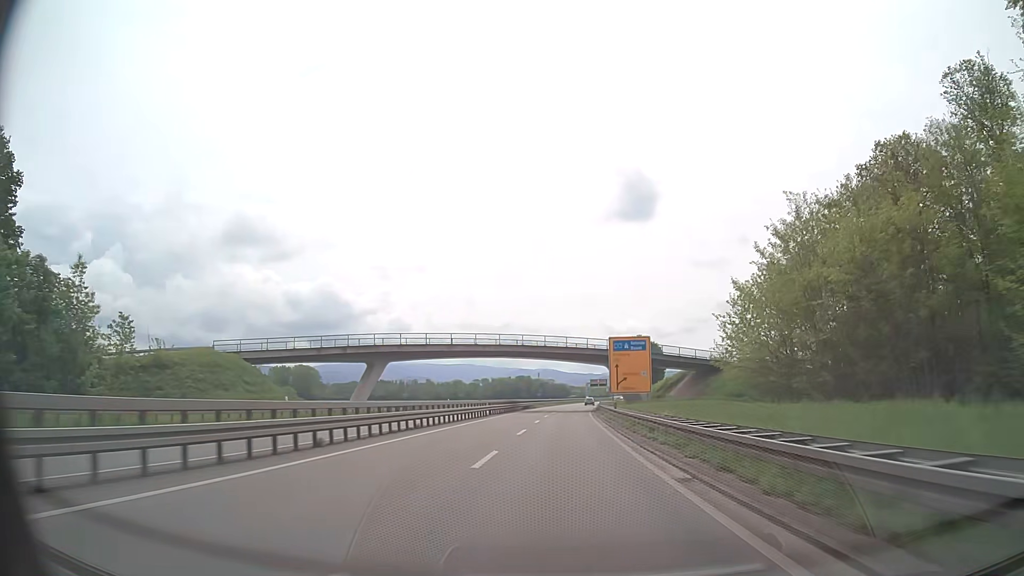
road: trunk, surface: asphalt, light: Day
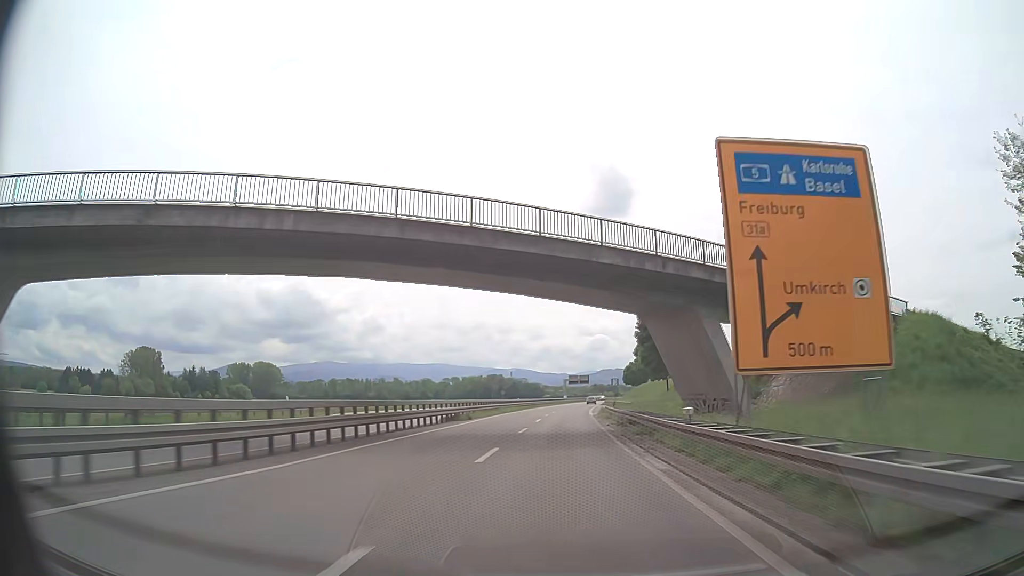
(+1.0, +46.9) m; +2°
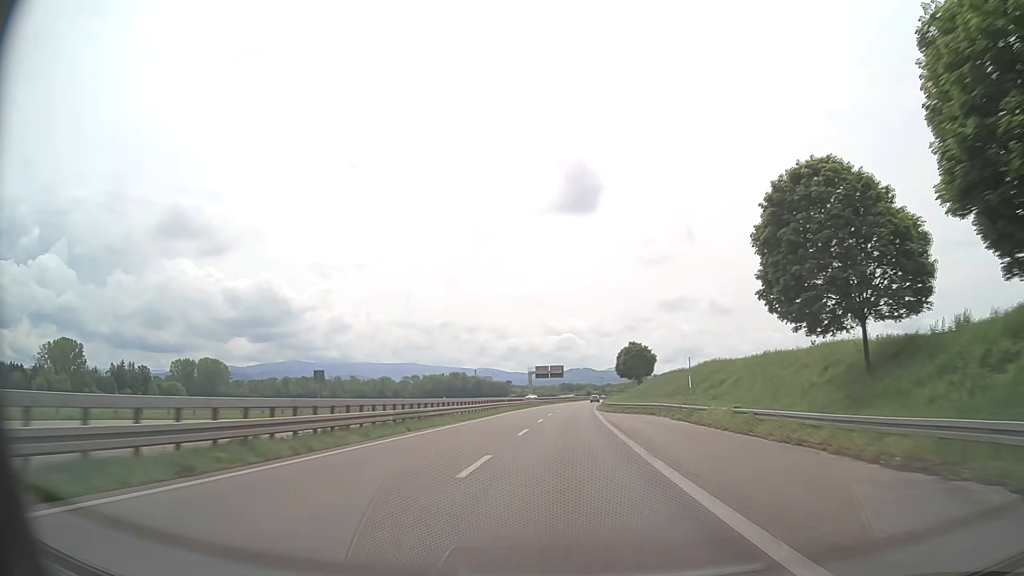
(+1.6, +62.5) m; +2°
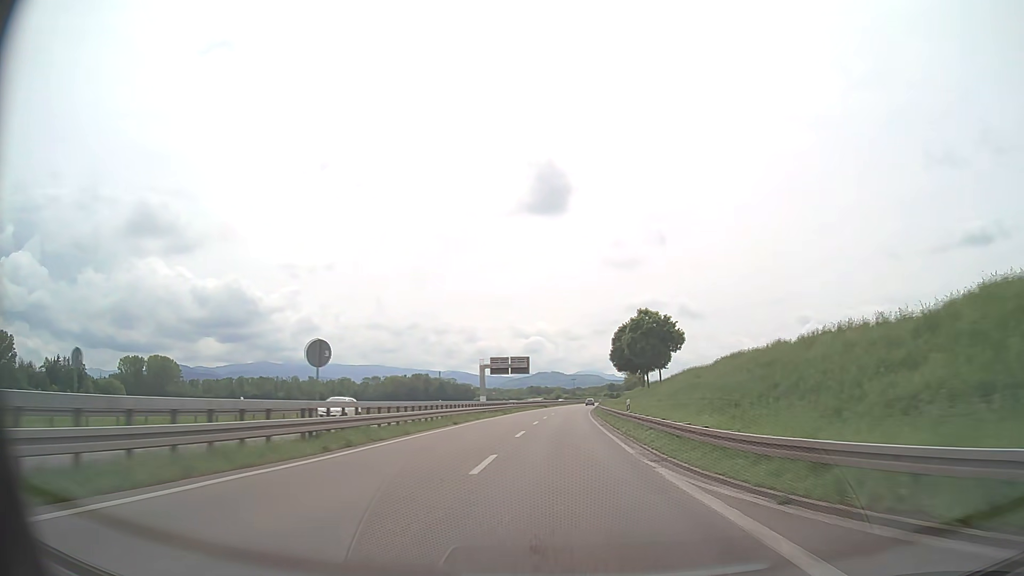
(+1.3, +46.9) m; +3°
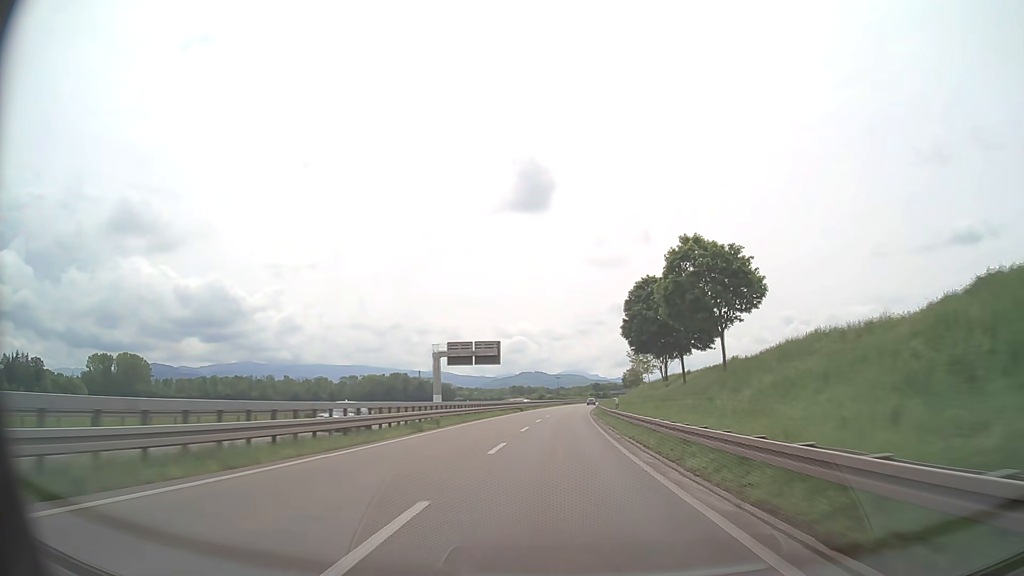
(+0.5, +31.2) m; +1°
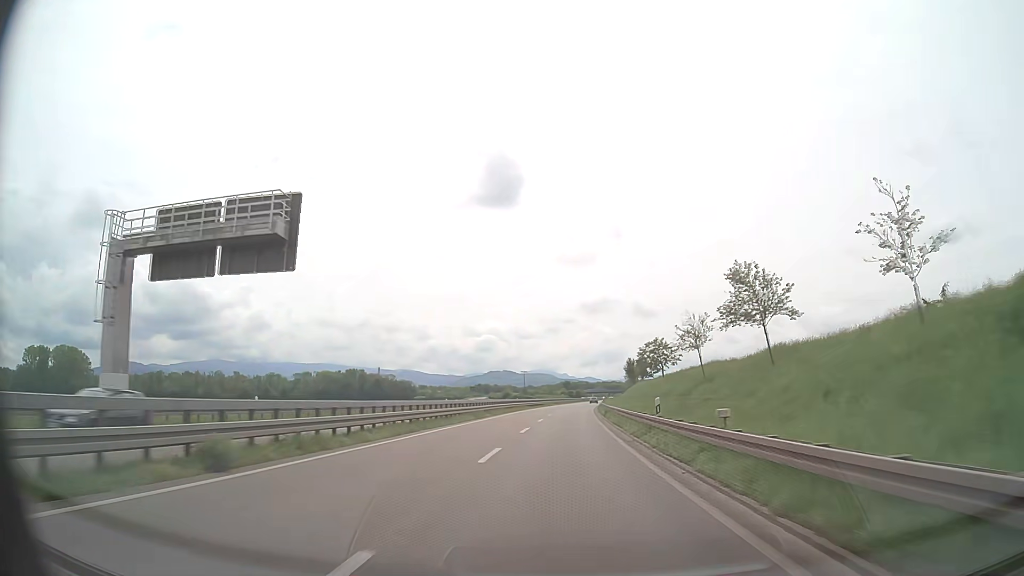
(+1.5, +62.5) m; +3°
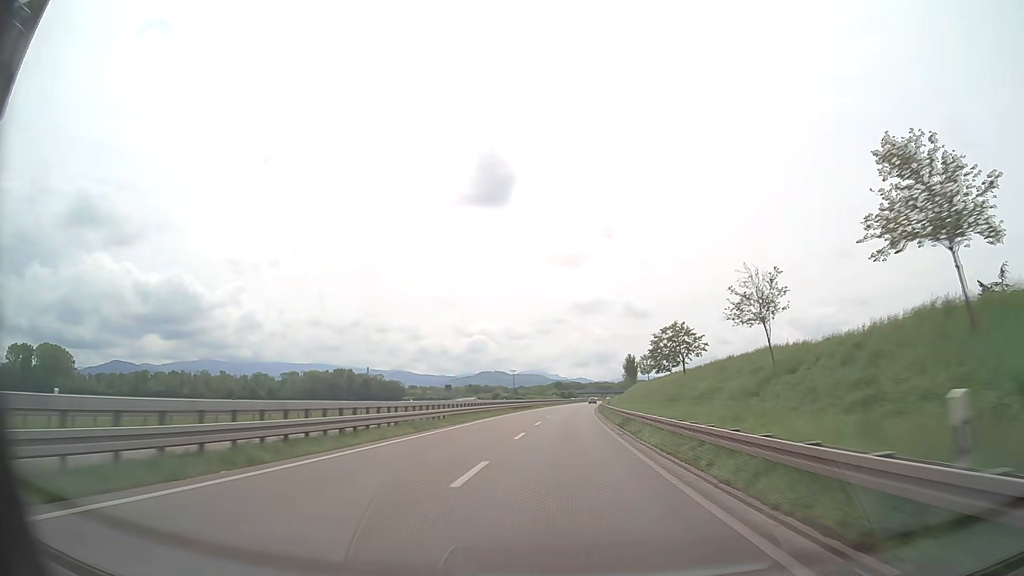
(+0.1, +15.6) m; +1°
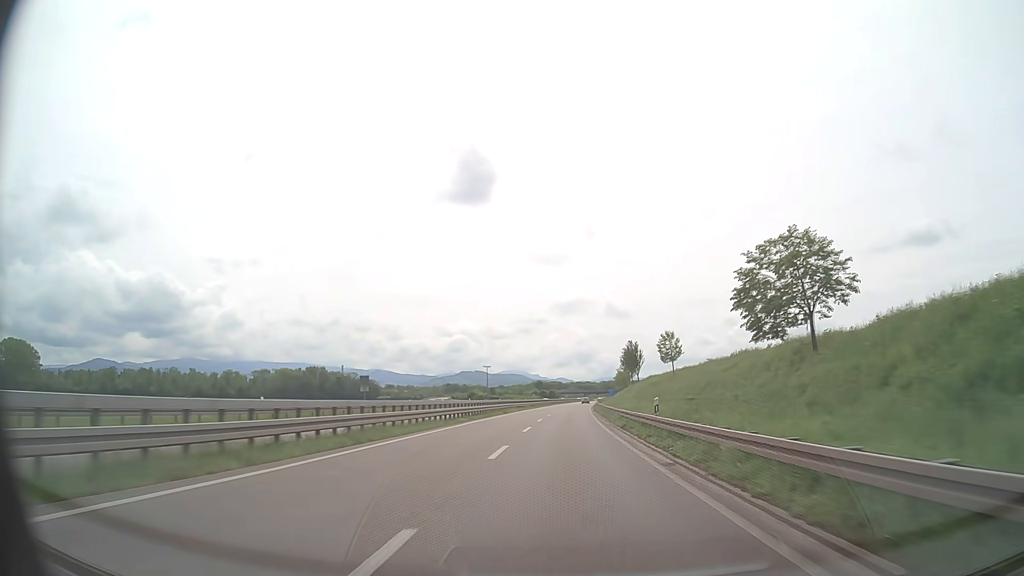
(+0.4, +31.2) m; +2°
(0, +10) (0, +20) (0, +30) (+1, +40) (+1, +50) (+1, +60) (+2, +70) (+2, +80) (+3, +90) (+4, +100) m
